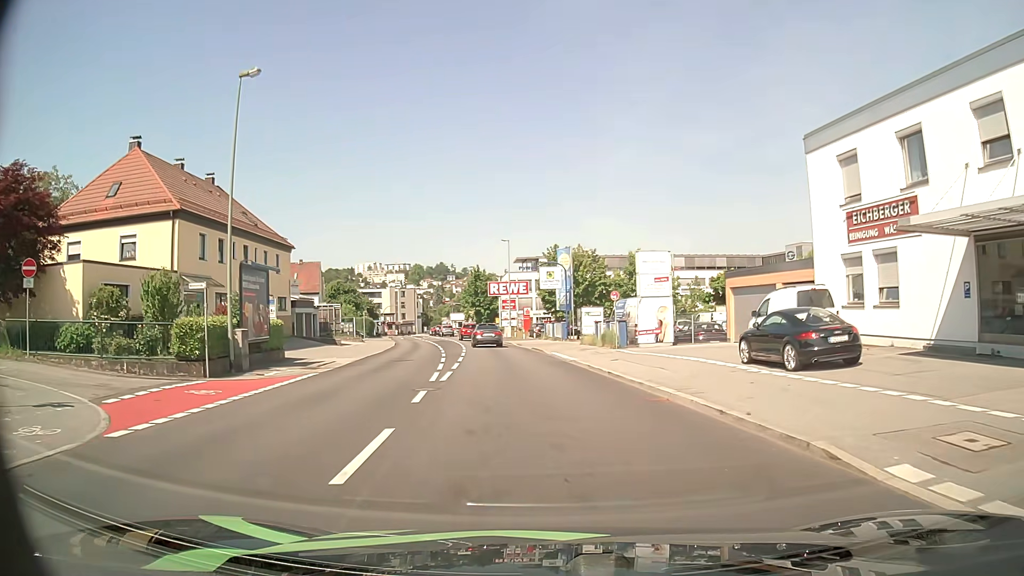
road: tertiary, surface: asphalt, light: Day
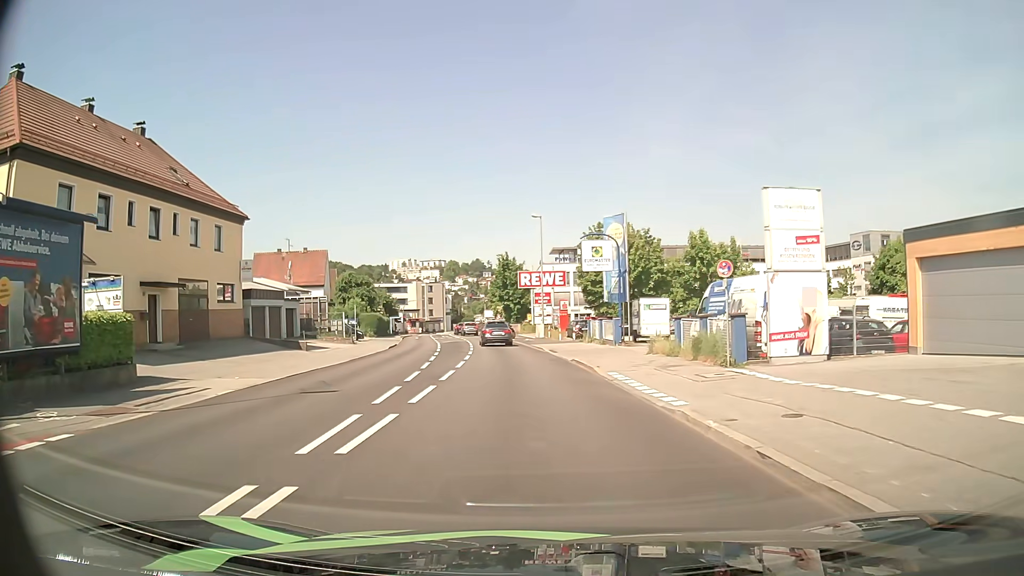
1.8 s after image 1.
(-0.4, +14.1) m; -3°
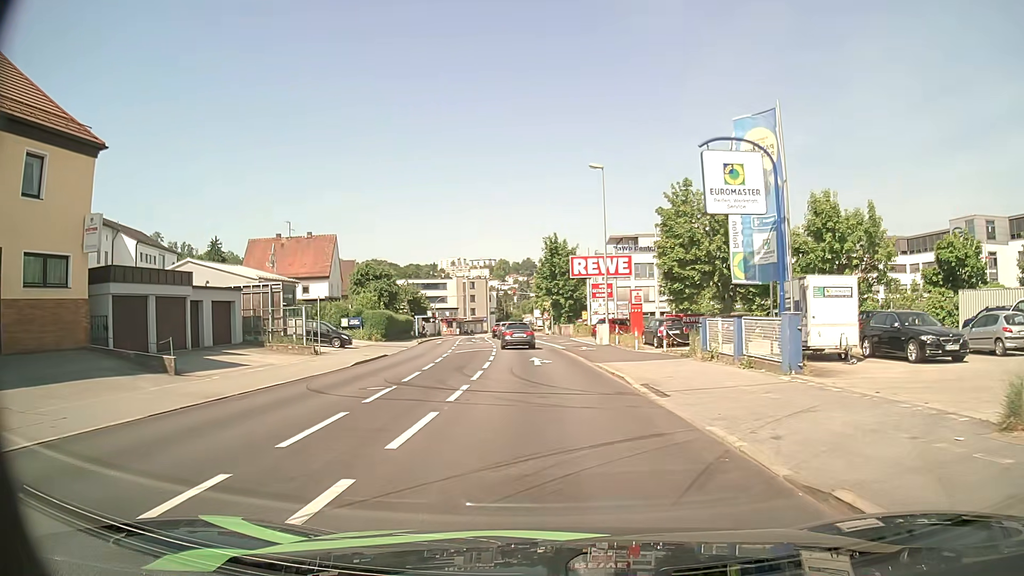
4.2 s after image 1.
(-0.8, +17.9) m; -5°
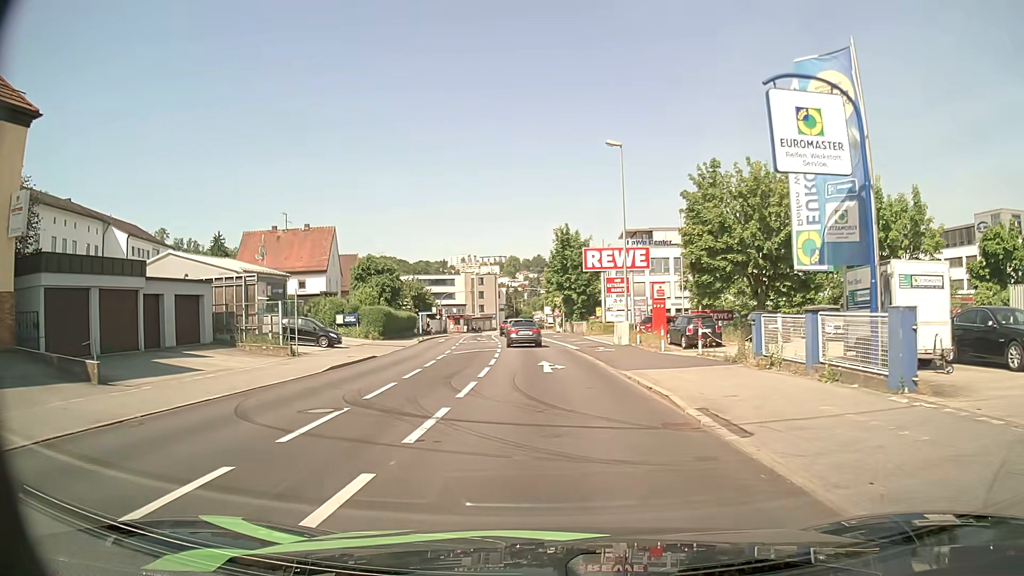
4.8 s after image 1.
(0.0, +4.4) m; -1°
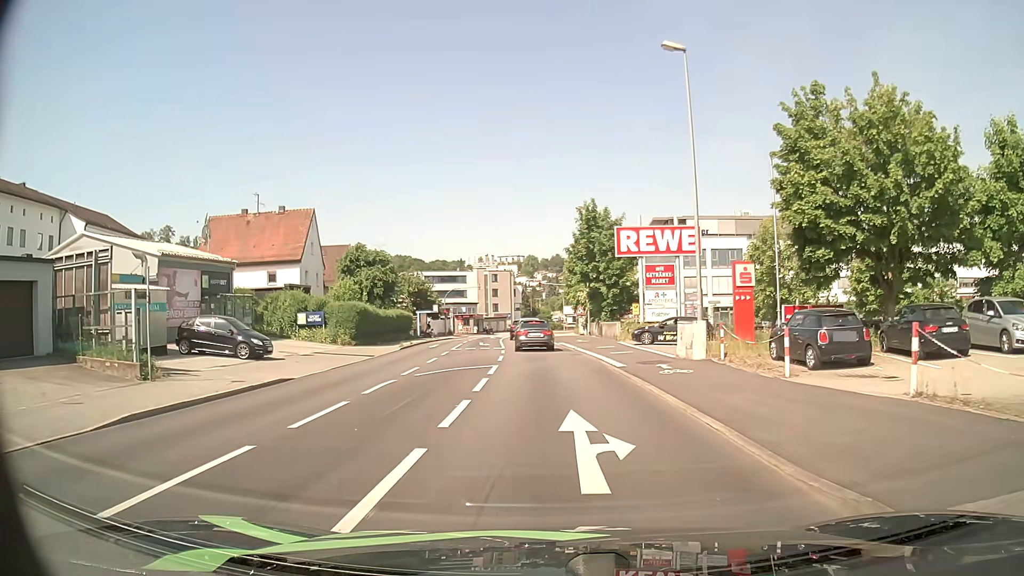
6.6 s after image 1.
(-0.2, +12.6) m; -2°
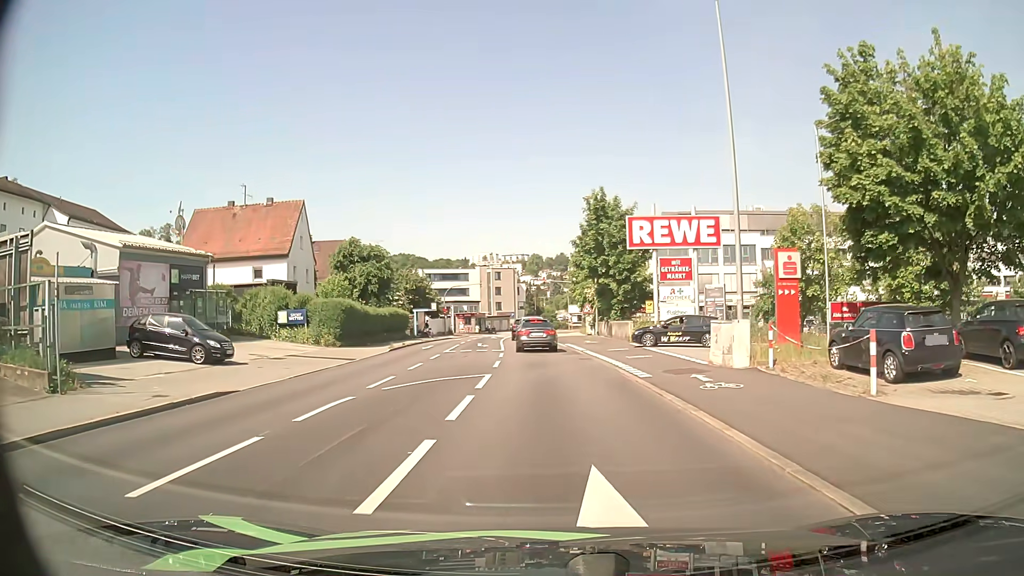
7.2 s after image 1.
(0.0, +4.0) m; 0°
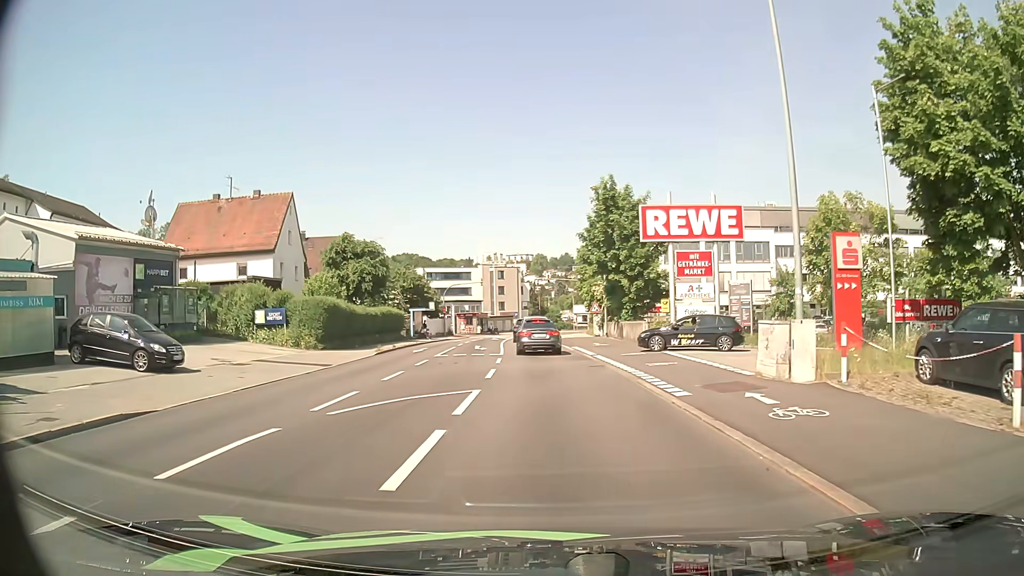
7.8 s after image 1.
(0.0, +3.8) m; 0°
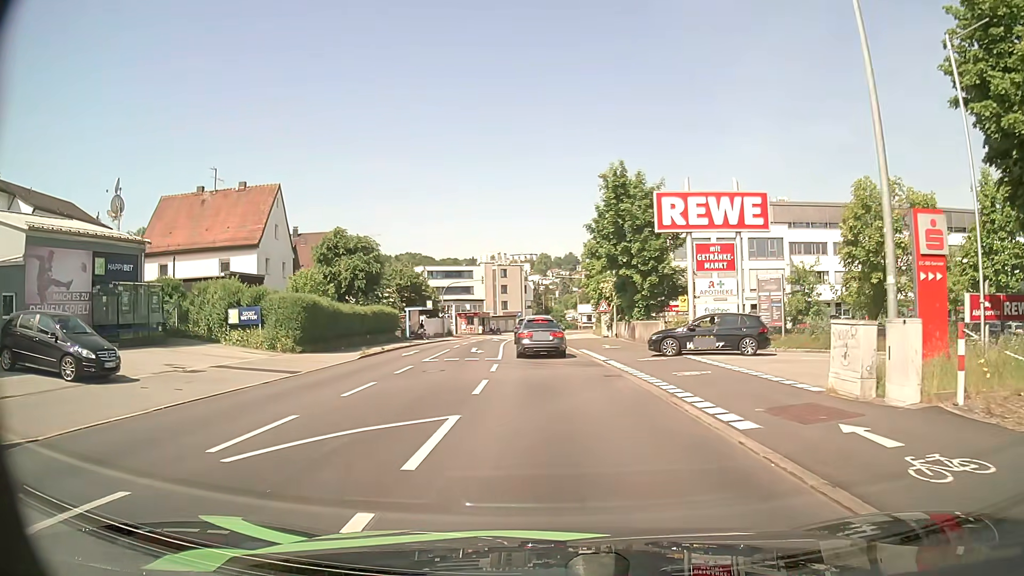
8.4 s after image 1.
(0.0, +3.6) m; -1°
(0, +10) (0, +20) (0, +30) (-1, +40) (-1, +50) (-2, +60) (-2, +70) (-2, +80) (-2, +90) (0, +100) m
